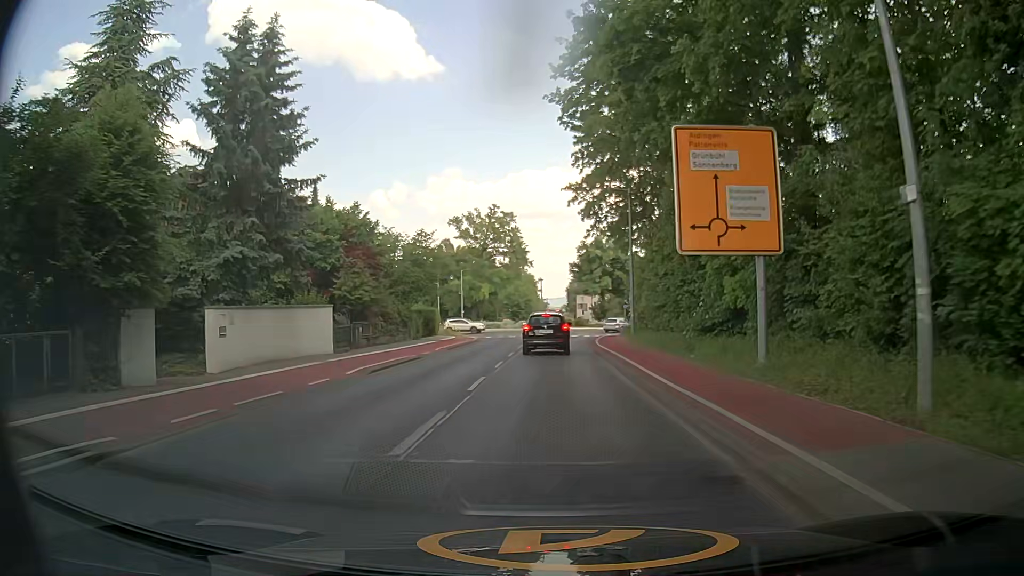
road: secondary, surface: asphalt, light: Day
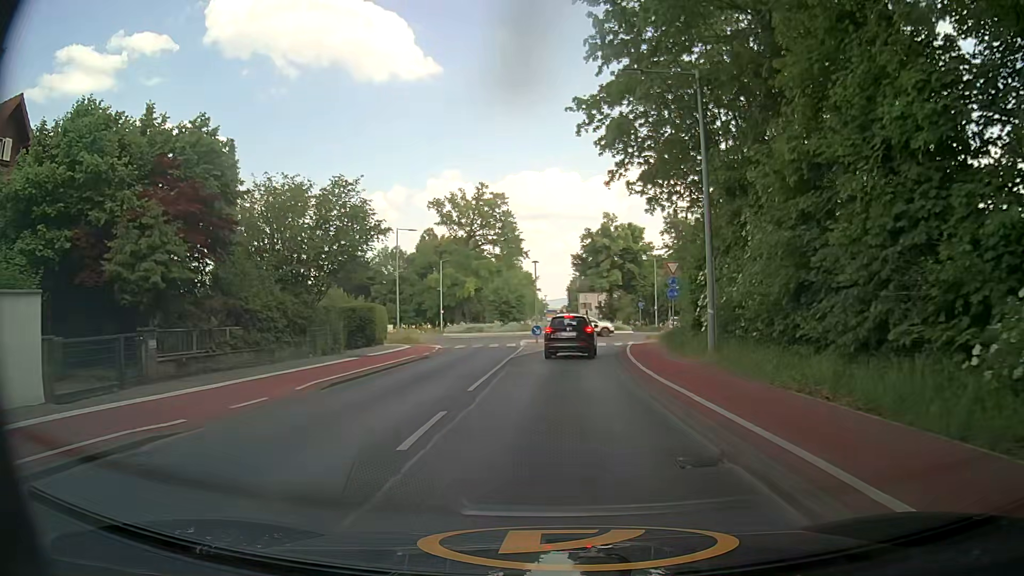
(+0.4, +17.6) m; +1°
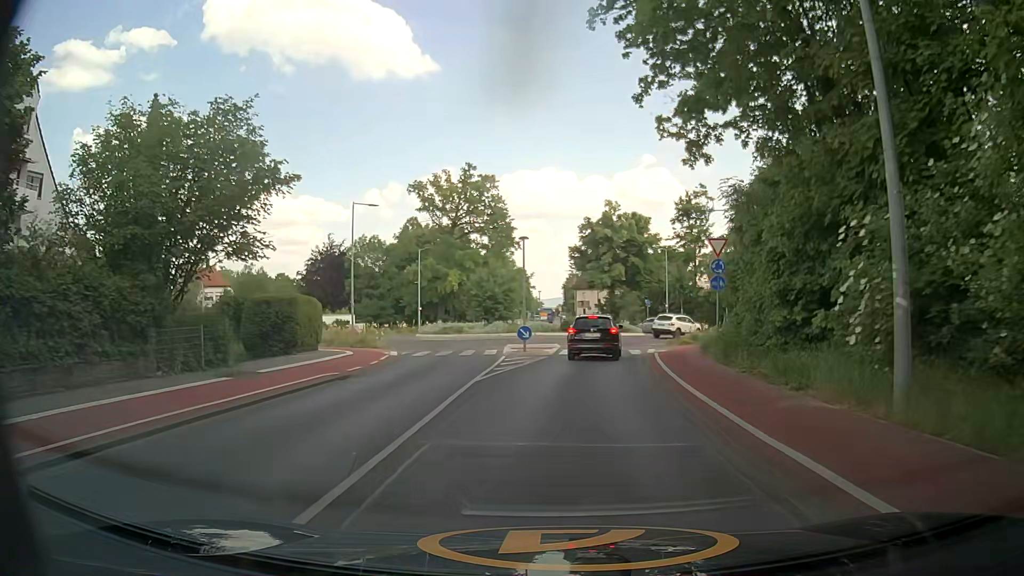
(0.0, +10.4) m; +1°
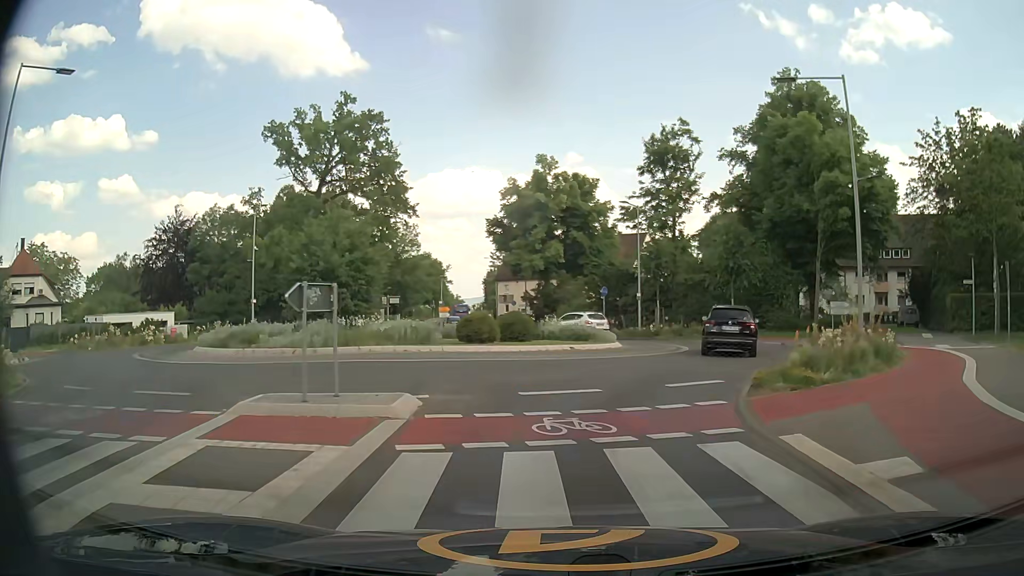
(+1.0, +24.8) m; +6°
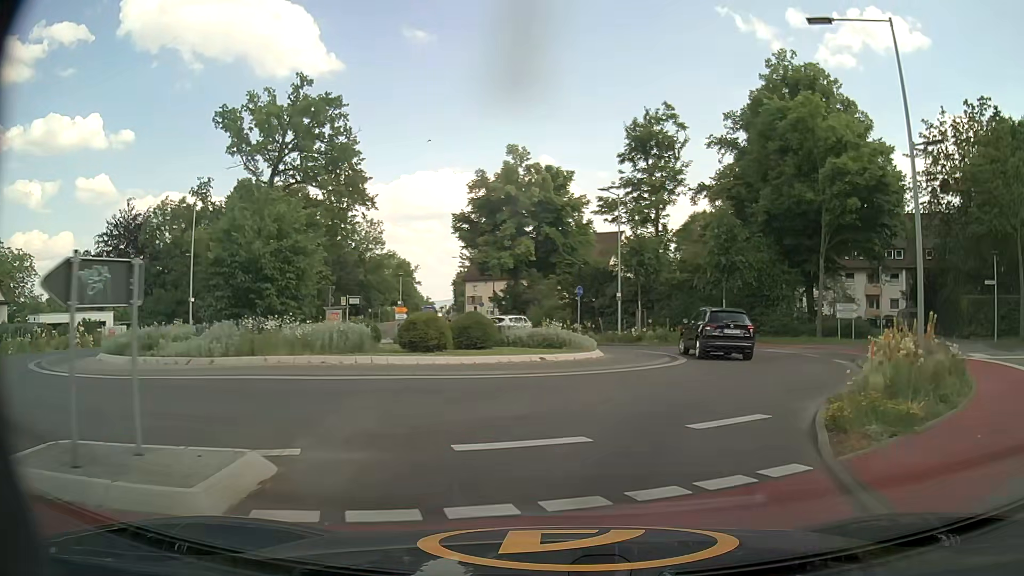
(+0.1, +4.7) m; +2°
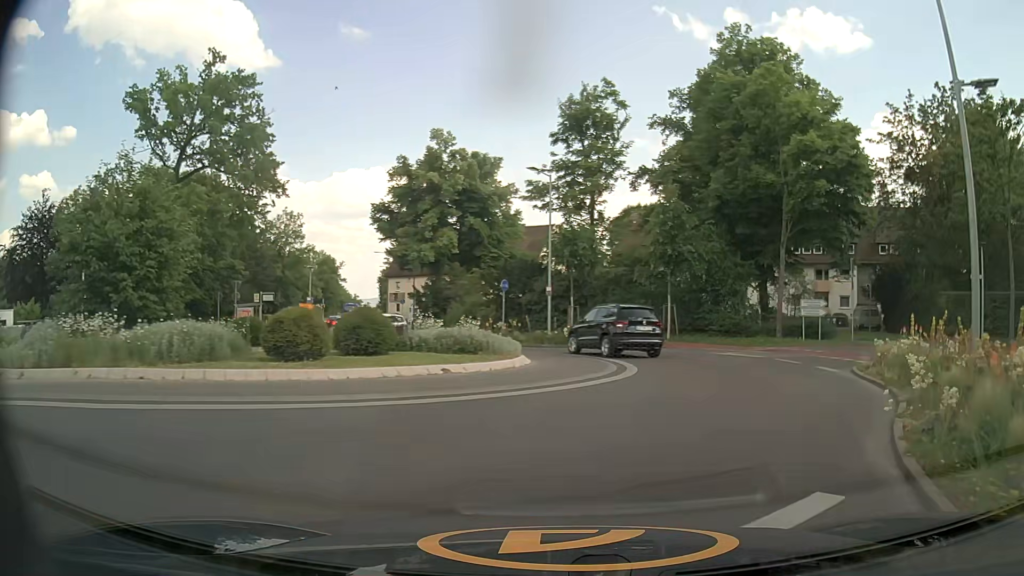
(+0.2, +4.5) m; +6°
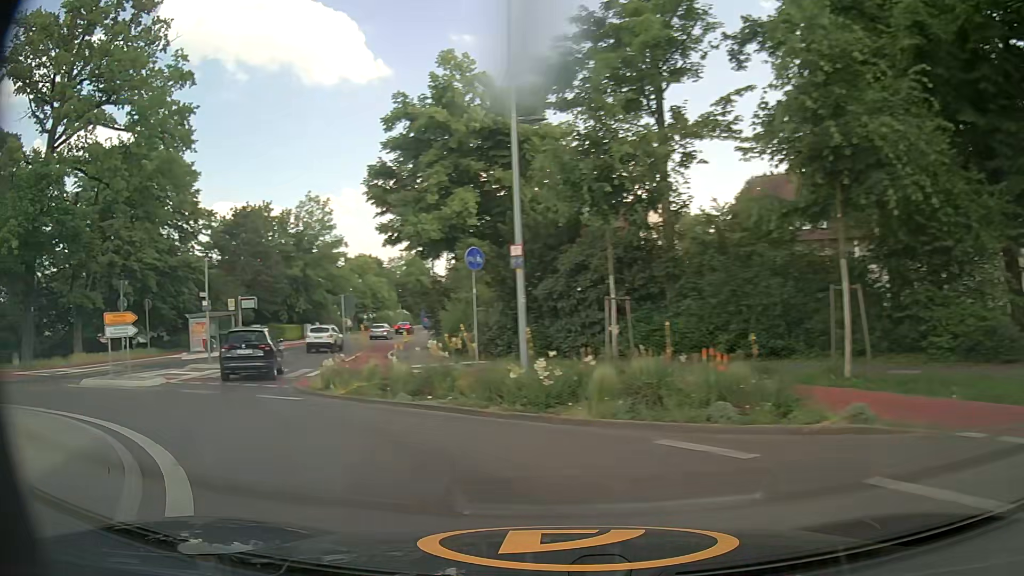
(+3.5, +20.6) m; -9°
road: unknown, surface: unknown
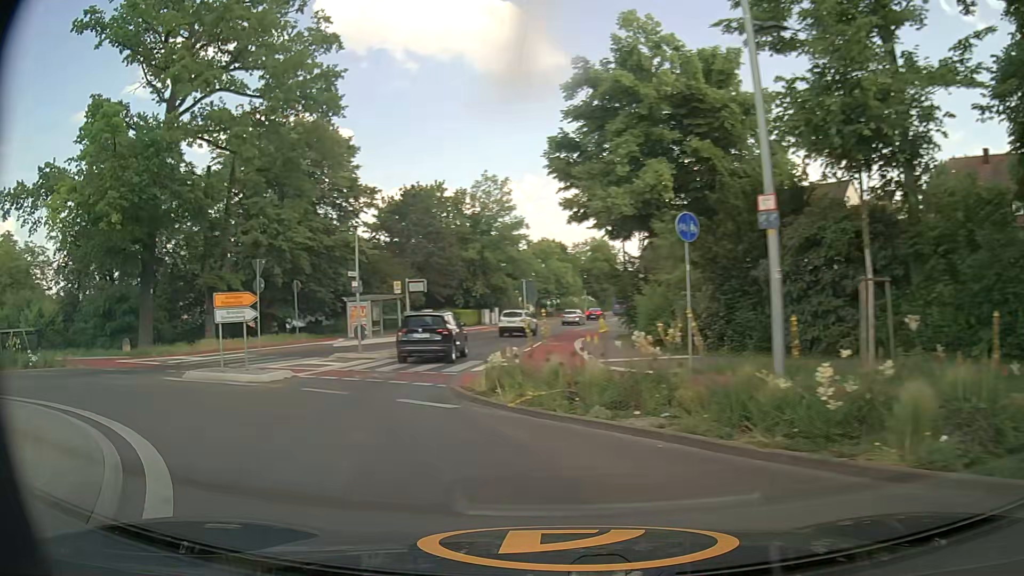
(-0.5, +3.8) m; -15°
(-3, +10) (-5, +19) (-5, +29) (-4, +39) (-3, +49) (-1, +59) (+1, +69) (+2, +79) (+4, +89) (+6, +98) m
